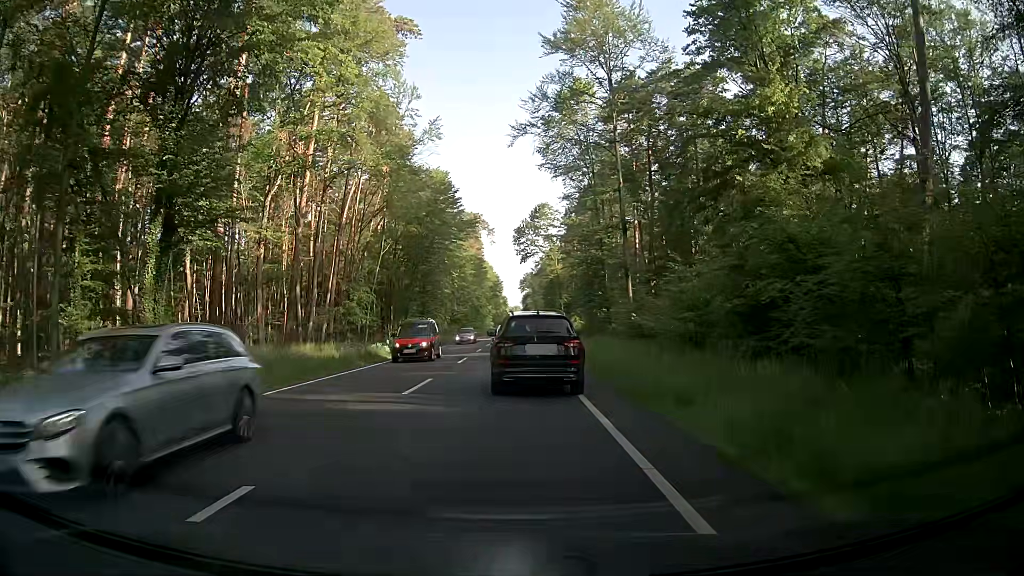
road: primary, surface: asphalt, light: Day
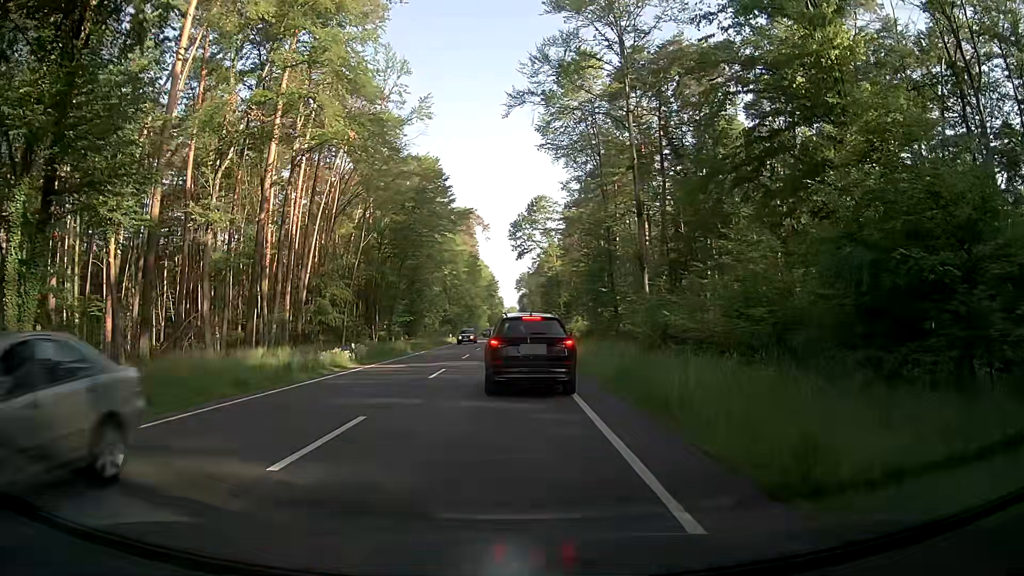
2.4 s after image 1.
(+0.3, +7.5) m; +2°
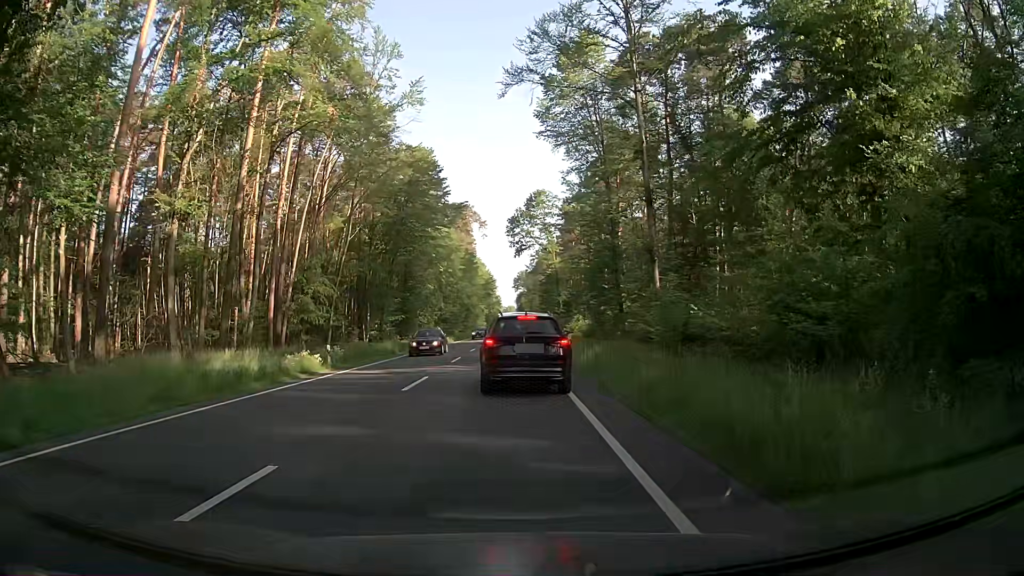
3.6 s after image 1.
(0.0, +3.9) m; +1°
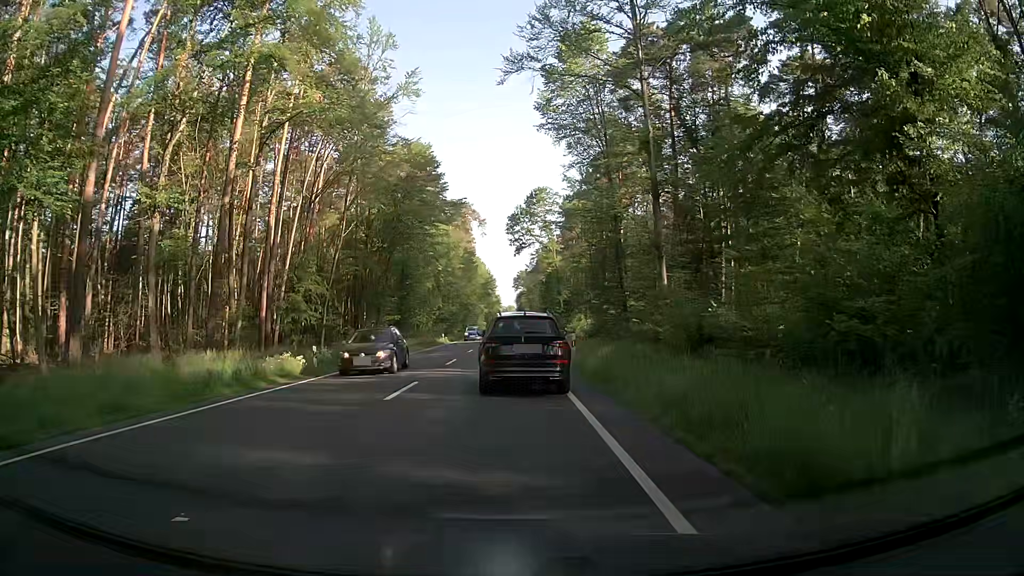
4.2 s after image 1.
(0.0, +2.0) m; -2°
